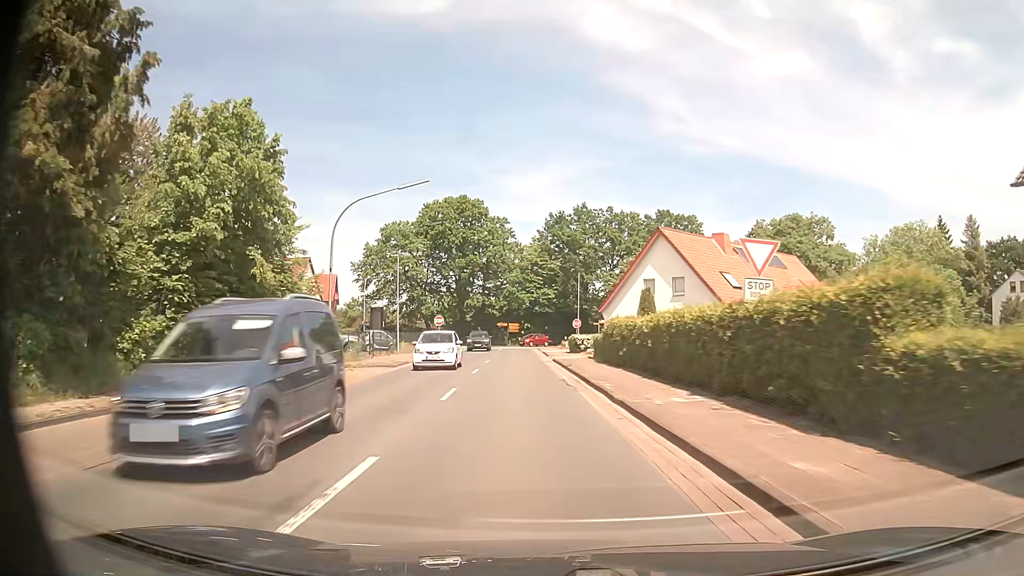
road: secondary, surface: asphalt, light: Day
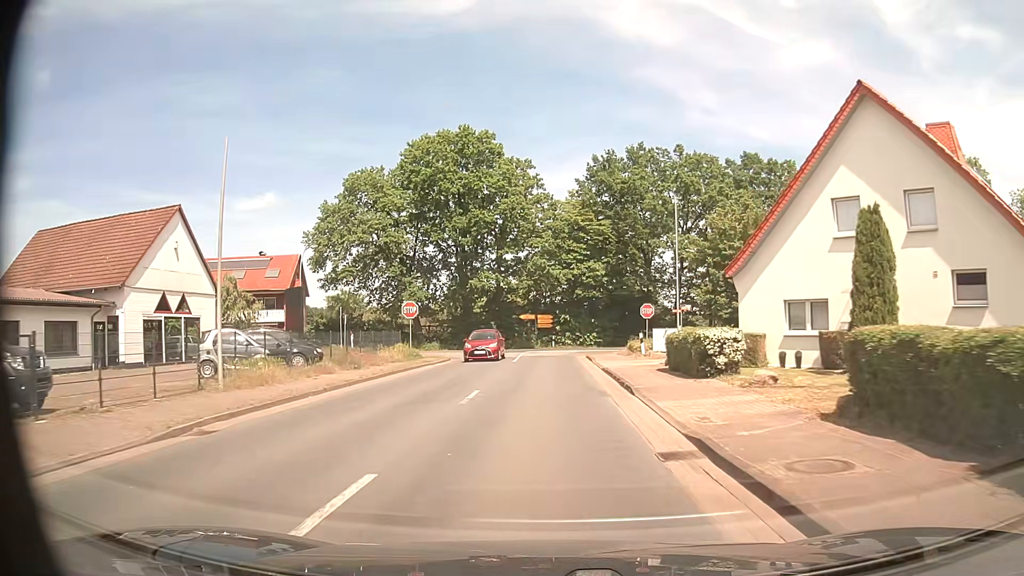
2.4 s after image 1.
(-1.1, +27.9) m; -4°
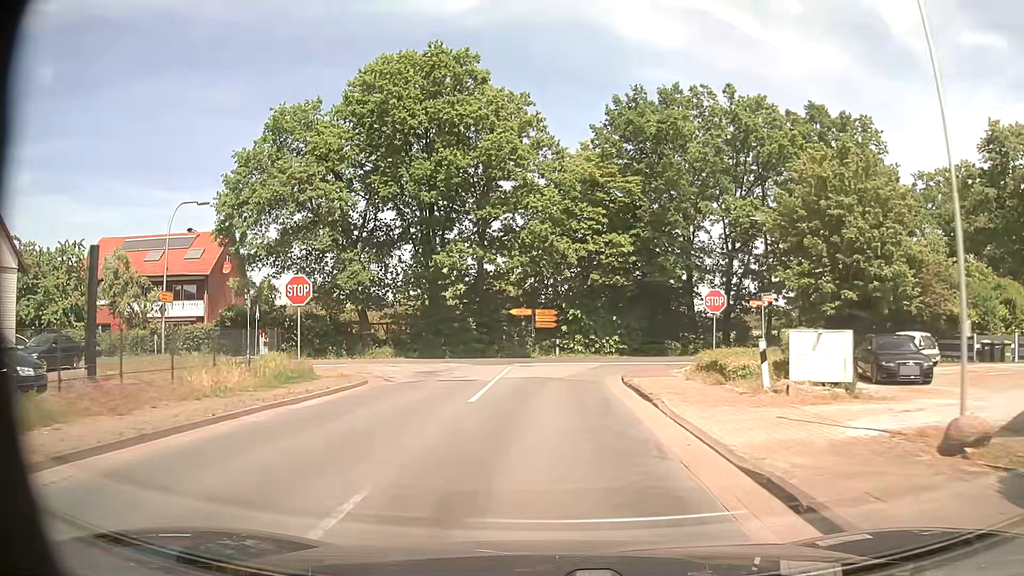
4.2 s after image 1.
(0.0, +17.0) m; 0°
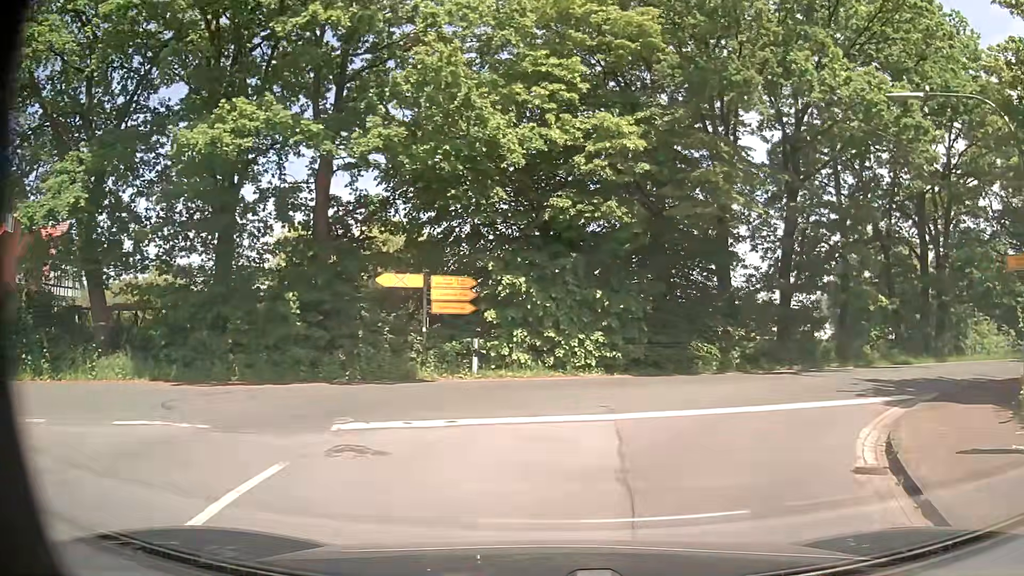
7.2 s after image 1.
(+0.3, +21.1) m; +8°
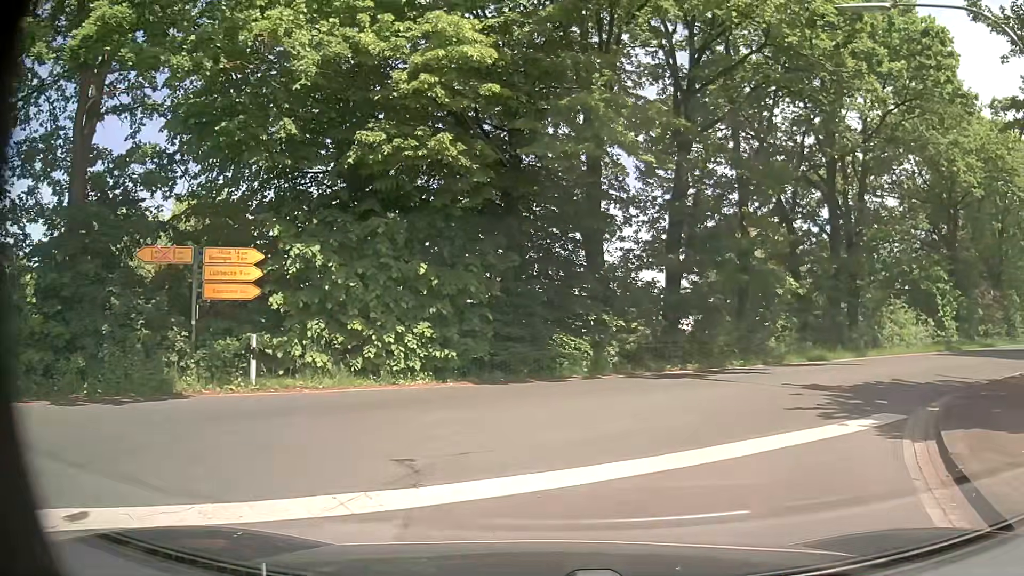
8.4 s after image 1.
(+0.5, +5.3) m; +11°
